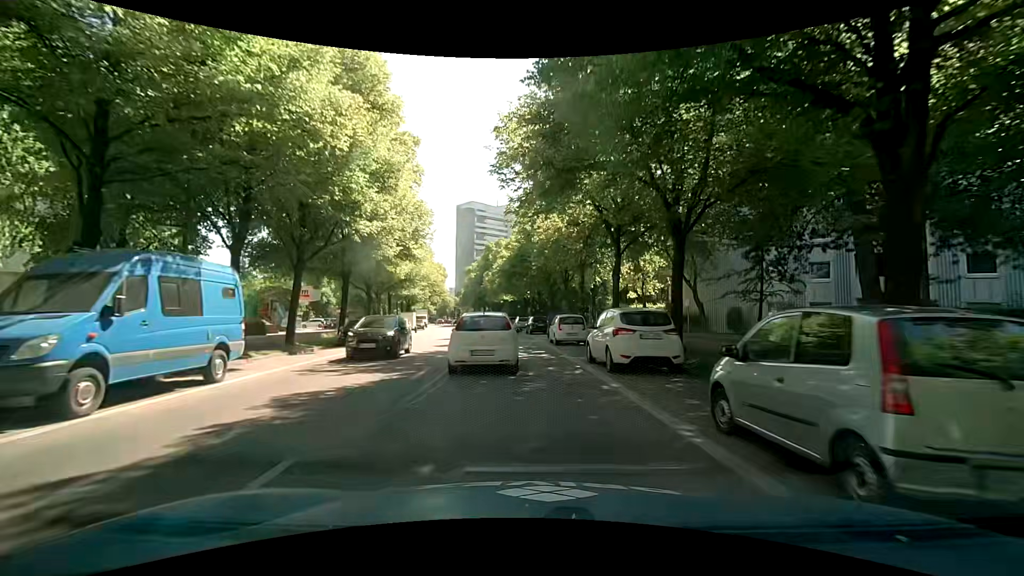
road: secondary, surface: asphalt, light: Day
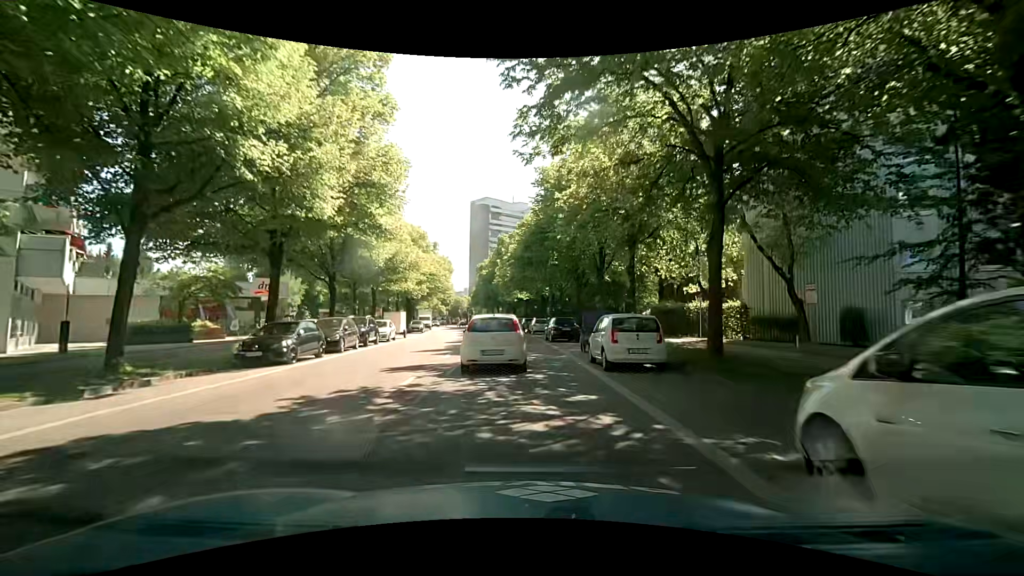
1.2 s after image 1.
(-0.3, +11.1) m; -2°
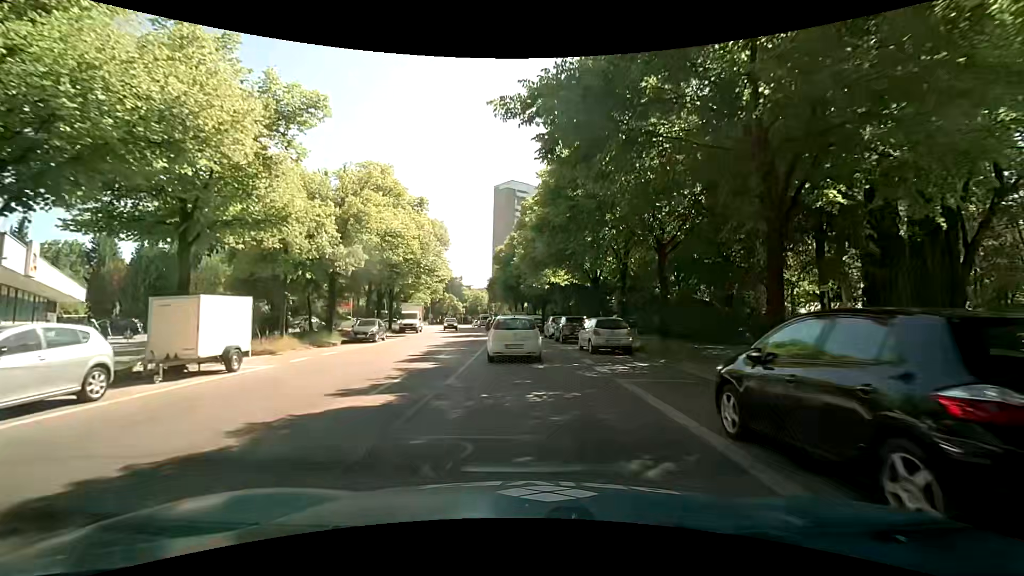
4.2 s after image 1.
(-1.2, +26.8) m; -3°
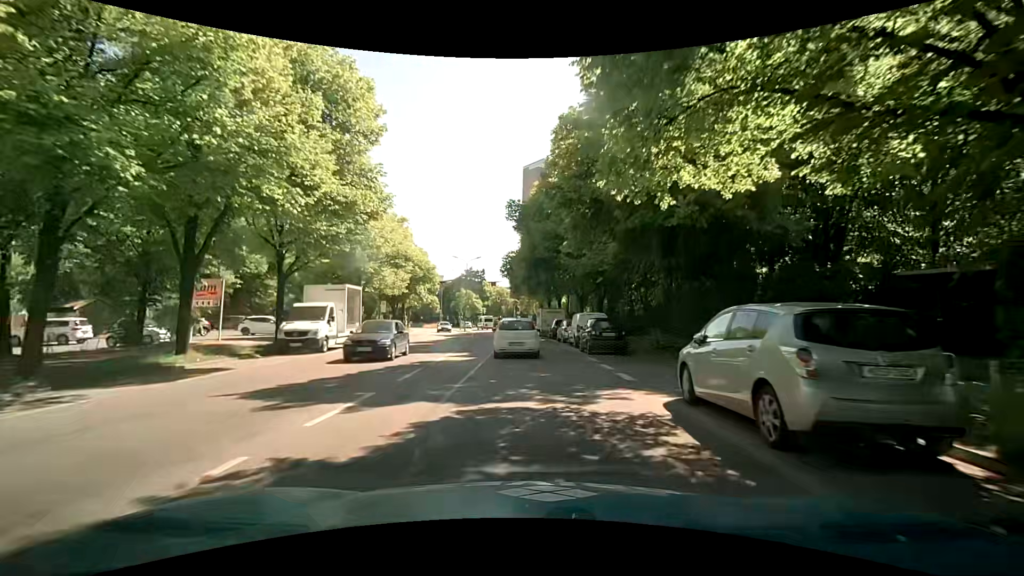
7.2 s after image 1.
(-1.2, +29.9) m; -4°
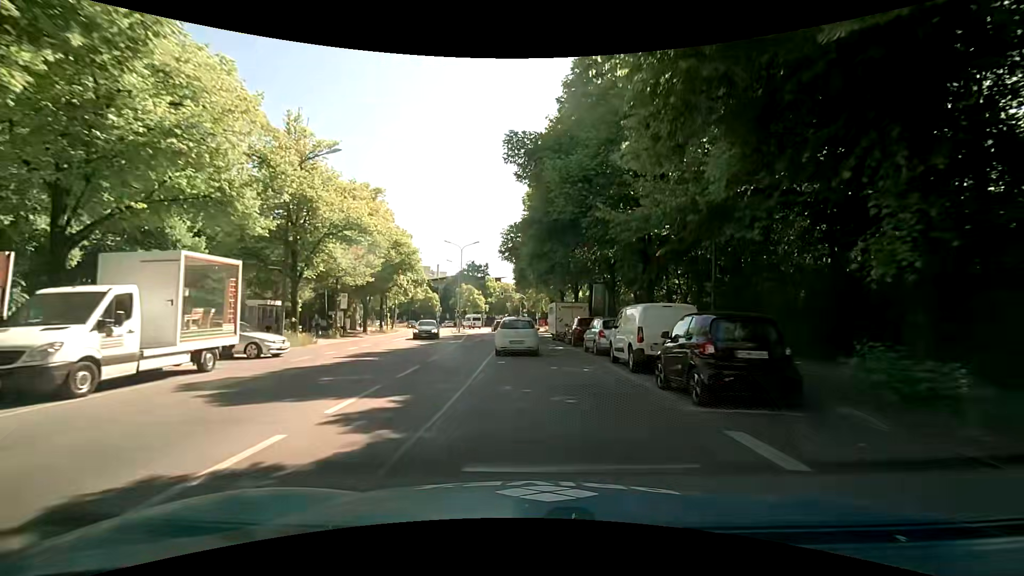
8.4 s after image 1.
(-0.1, +12.7) m; +1°
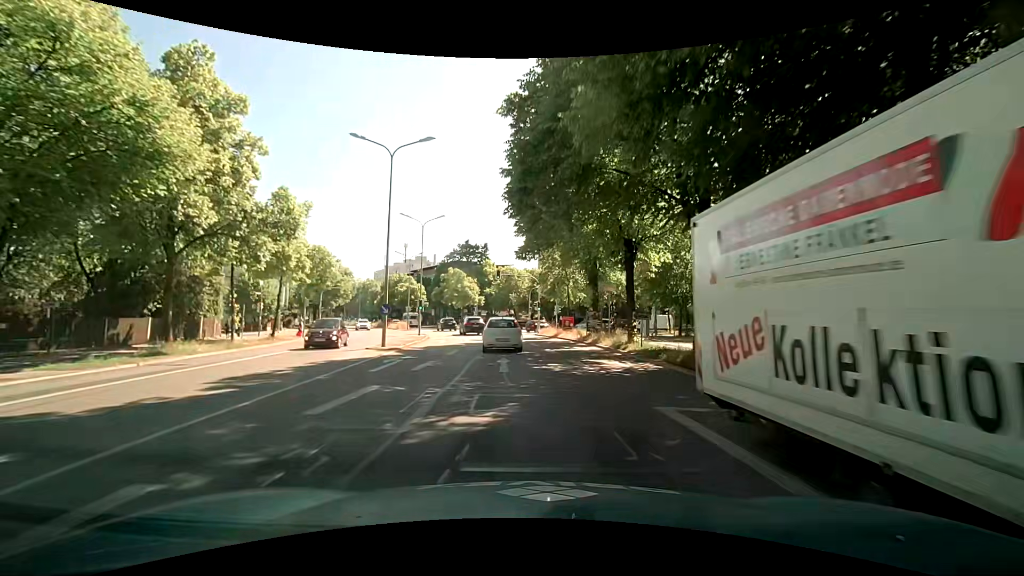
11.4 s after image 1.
(-1.6, +32.8) m; -3°
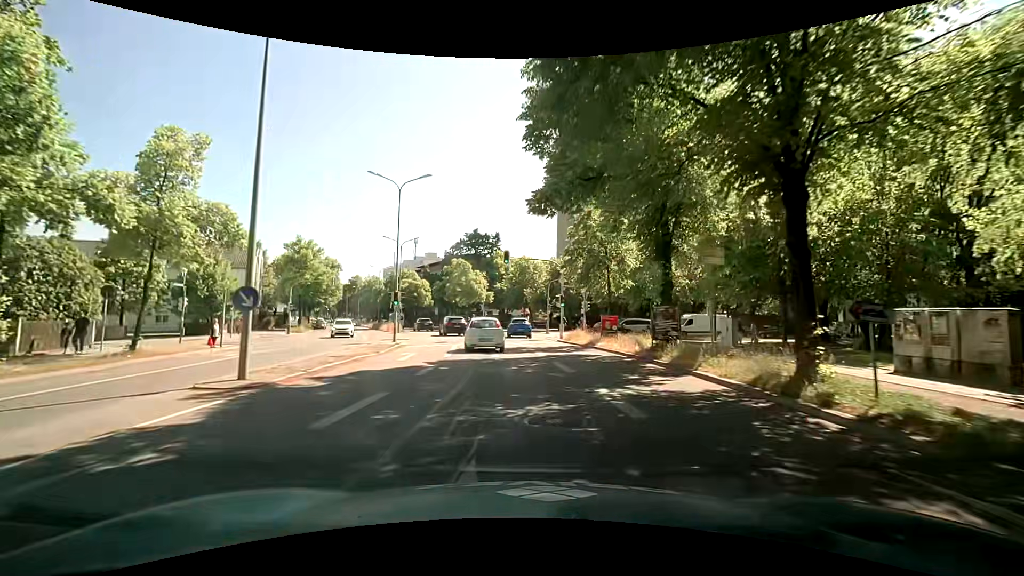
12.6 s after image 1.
(-0.1, +13.1) m; -3°
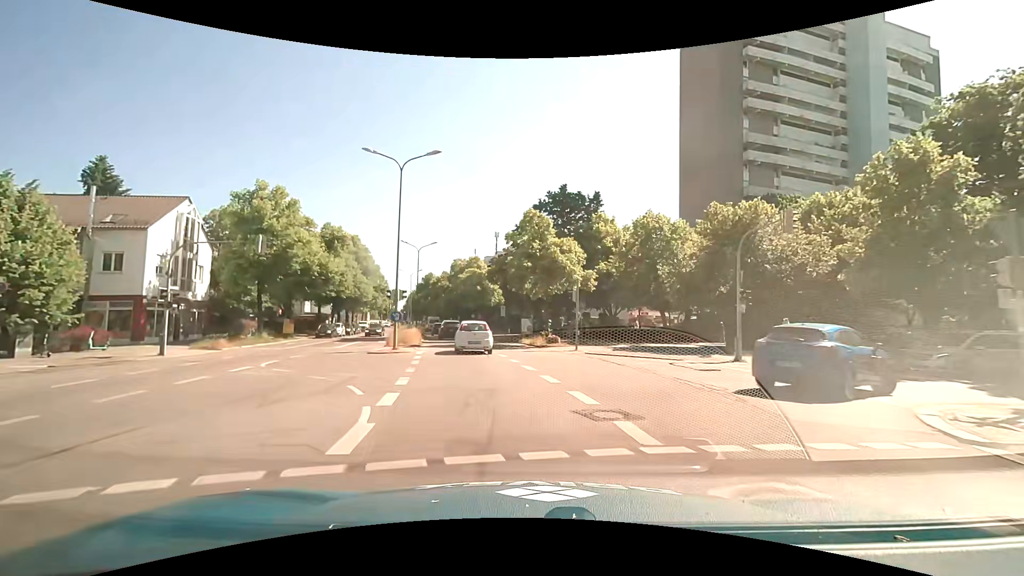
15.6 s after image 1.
(-1.7, +31.2) m; -8°
(-1, +10) (-2, +20) (-4, +30) (-6, +39) (-8, +49) (-11, +59) (-13, +69) (-15, +78) (-17, +88) (-20, +98) m
